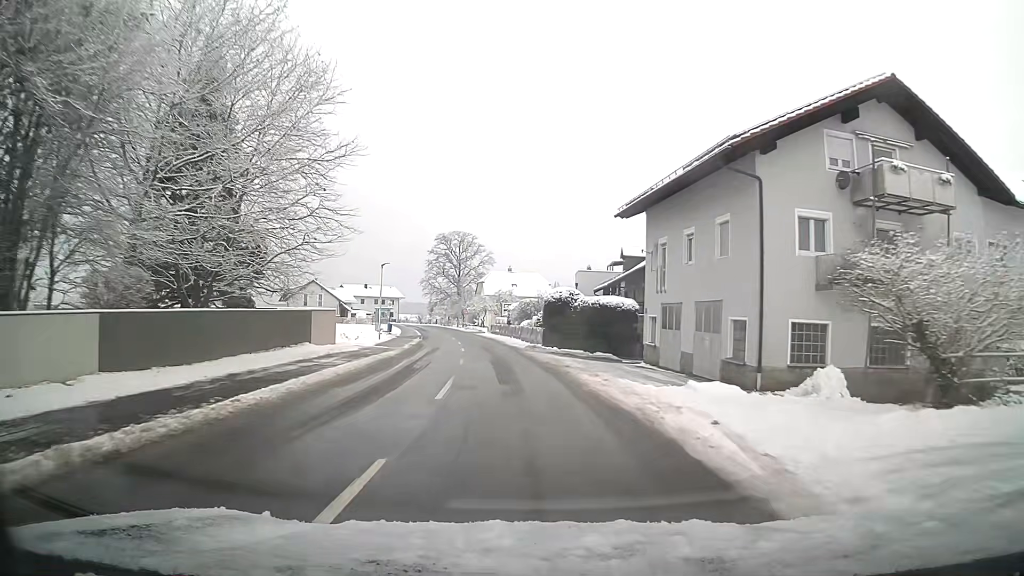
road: tertiary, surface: asphalt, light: Day
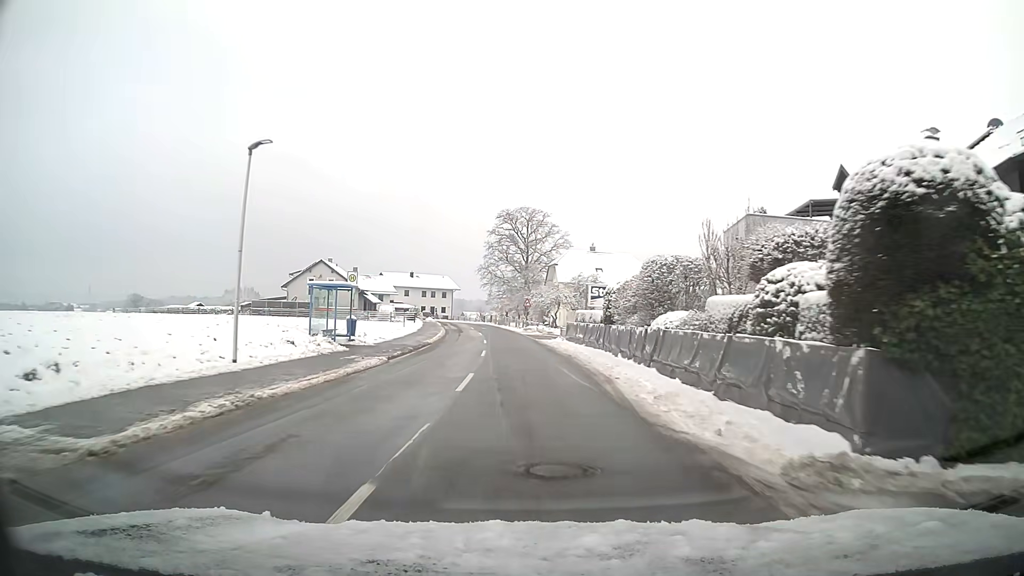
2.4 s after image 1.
(-1.8, +32.9) m; -6°
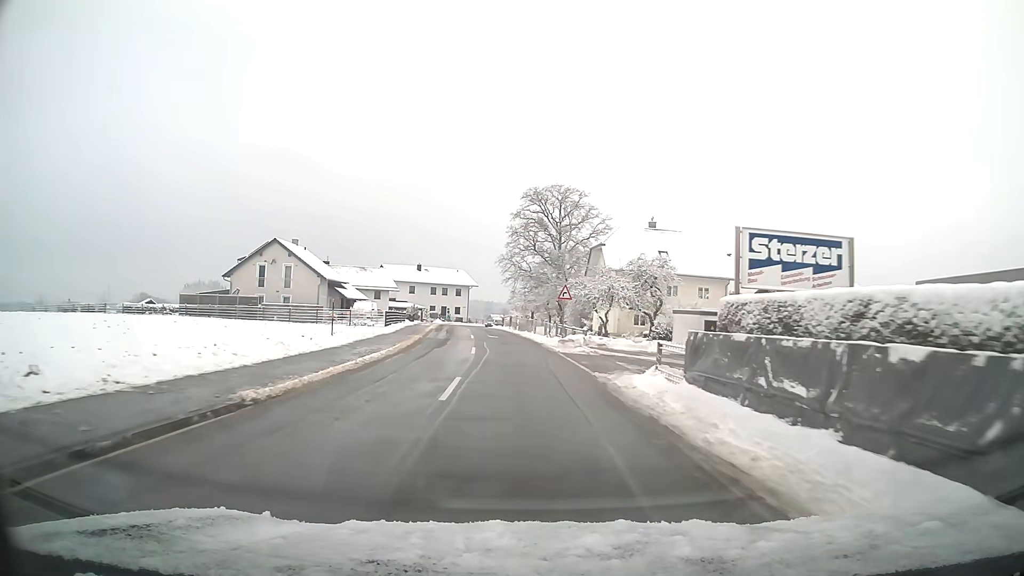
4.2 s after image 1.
(-0.6, +25.1) m; -3°
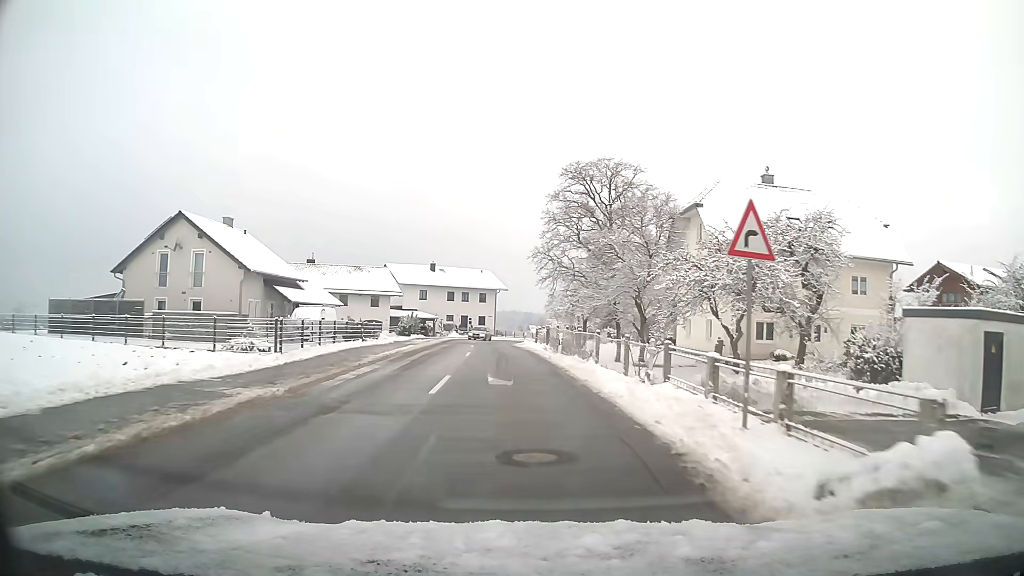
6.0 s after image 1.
(-0.7, +23.9) m; -4°
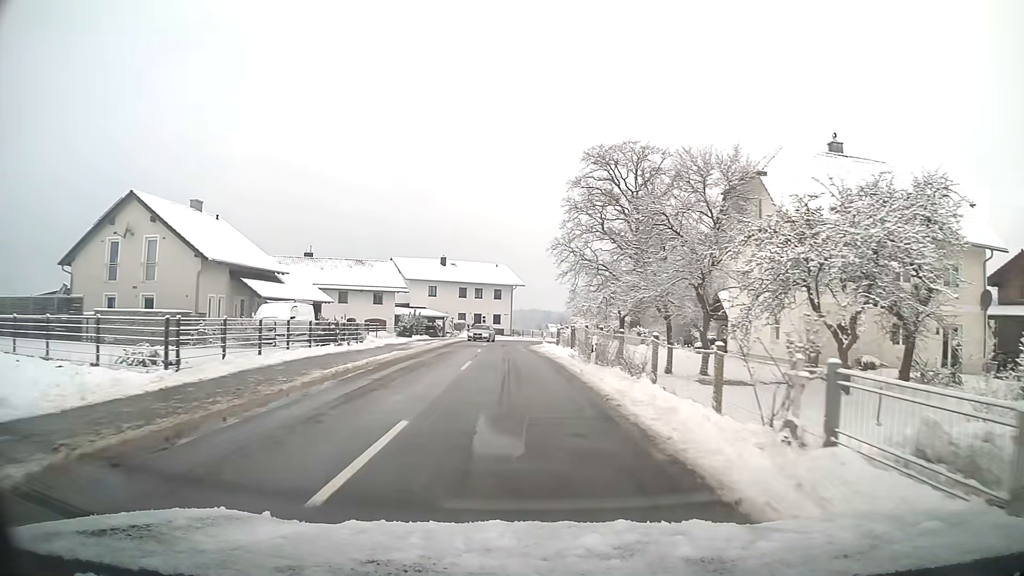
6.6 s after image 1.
(-0.1, +7.5) m; -1°
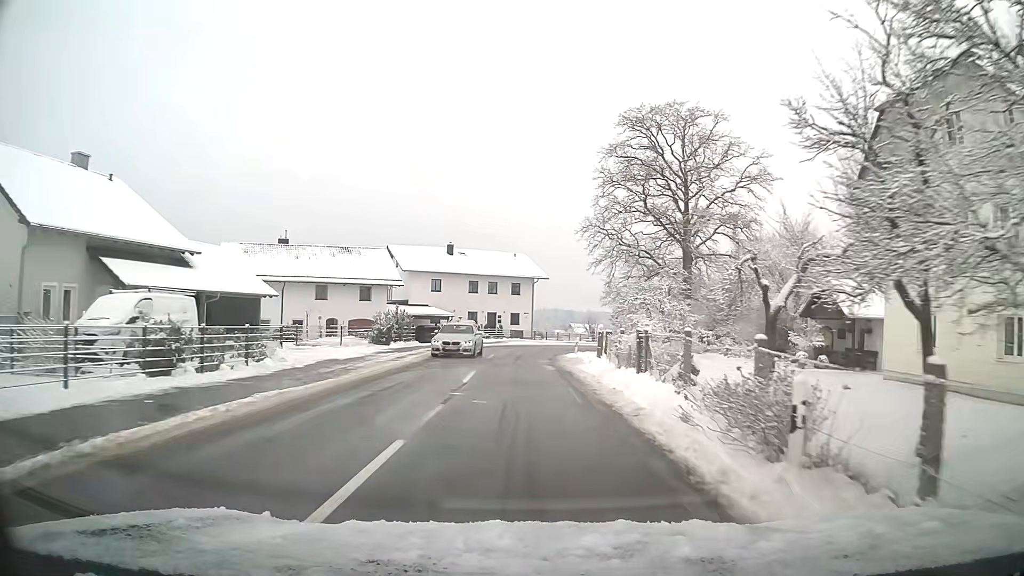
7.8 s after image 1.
(-0.2, +14.5) m; -2°
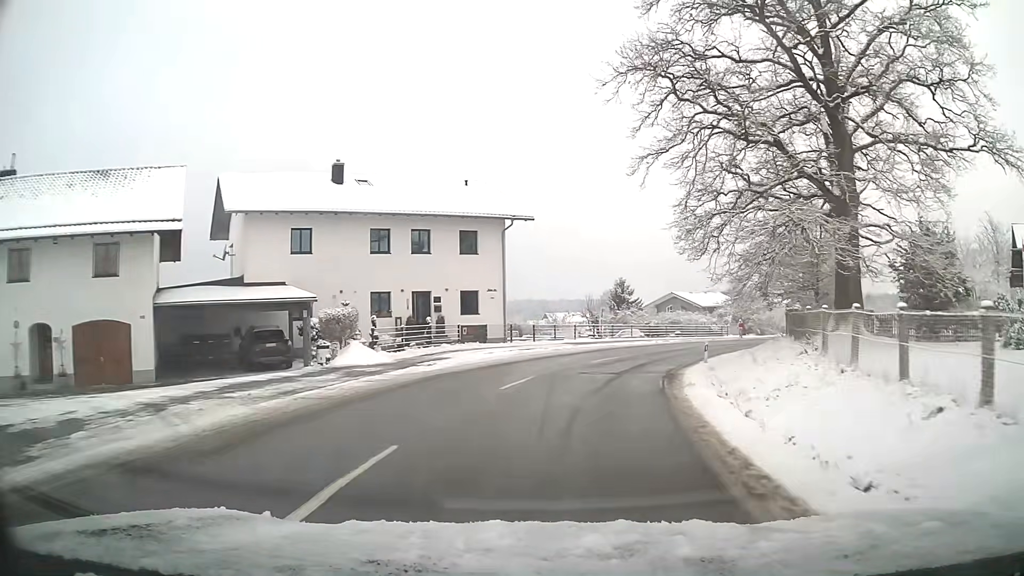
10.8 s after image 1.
(+0.1, +35.7) m; +4°
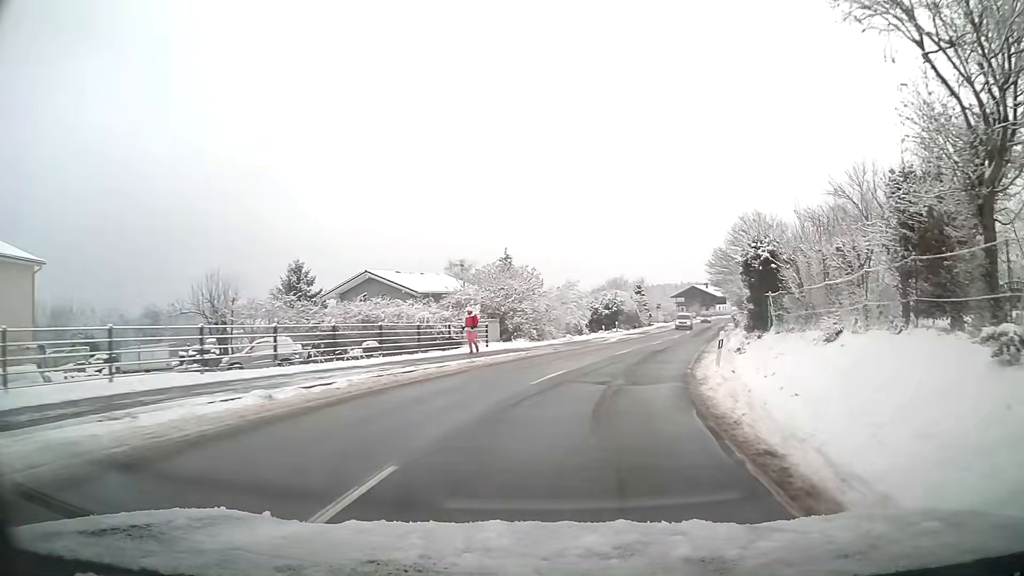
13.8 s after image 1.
(+7.1, +34.1) m; +26°
(+1, +10) (+3, +20) (+5, +30) (+7, +39) (+10, +49) (+12, +59) (+15, +68) (+17, +78) (+20, +88) (+22, +97) m
